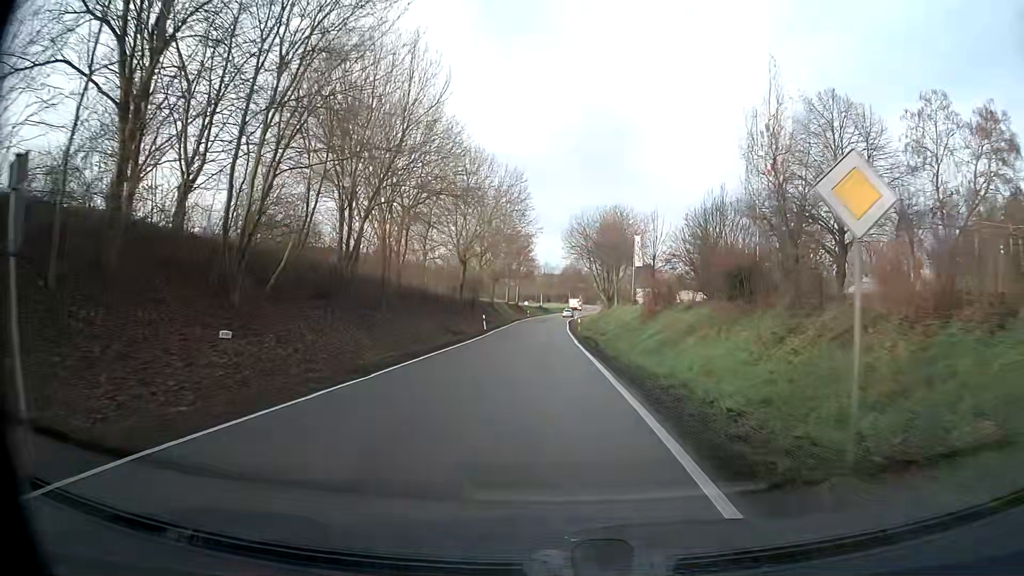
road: tertiary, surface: asphalt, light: Day
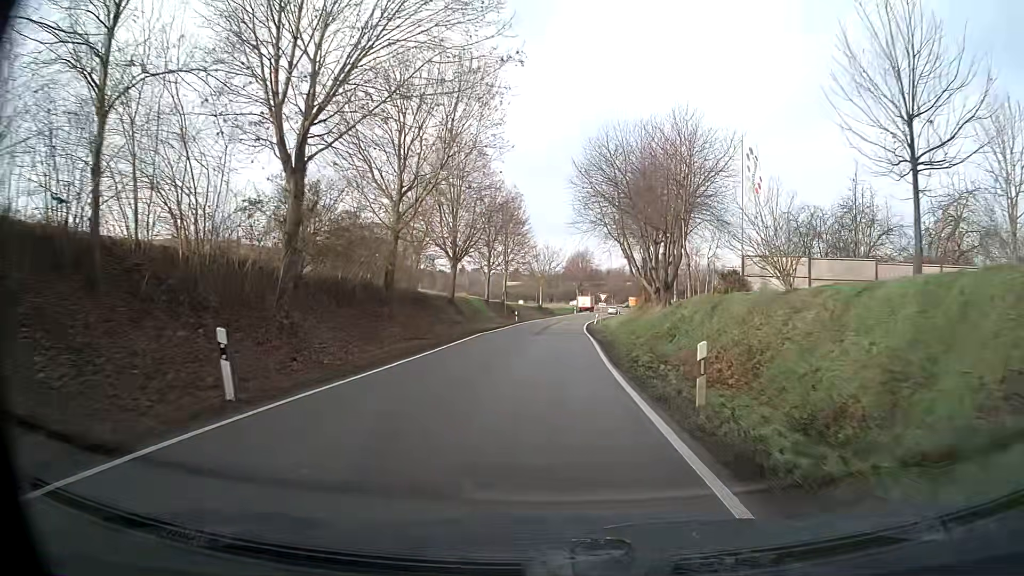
(+0.1, +38.5) m; 0°
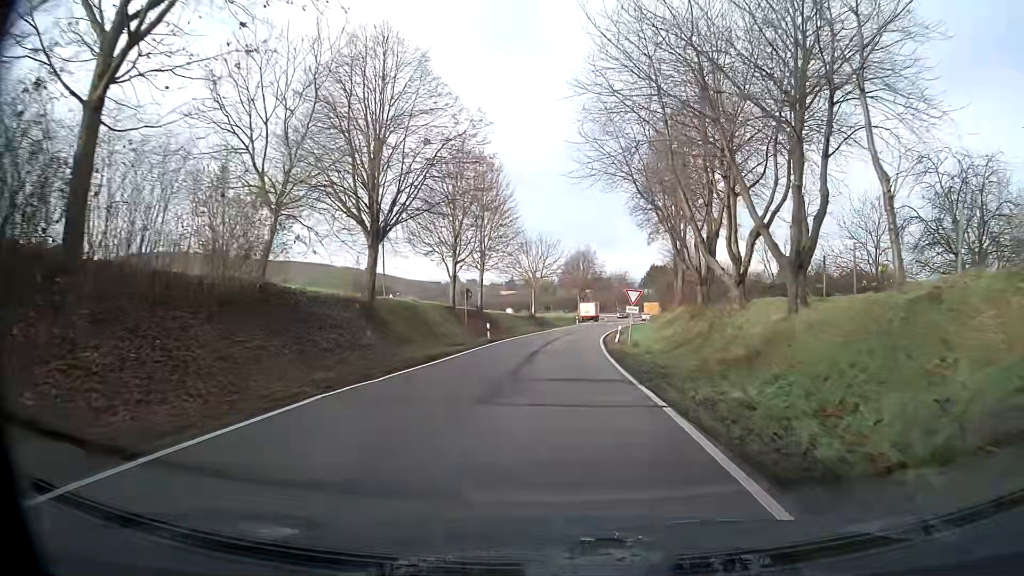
(+0.1, +22.8) m; +1°
(0, +10) (0, +20) (0, +30) (+1, +40) (+2, +50) (+3, +60) (+4, +70) (+6, +80) (+7, +90) (+10, +99) m
